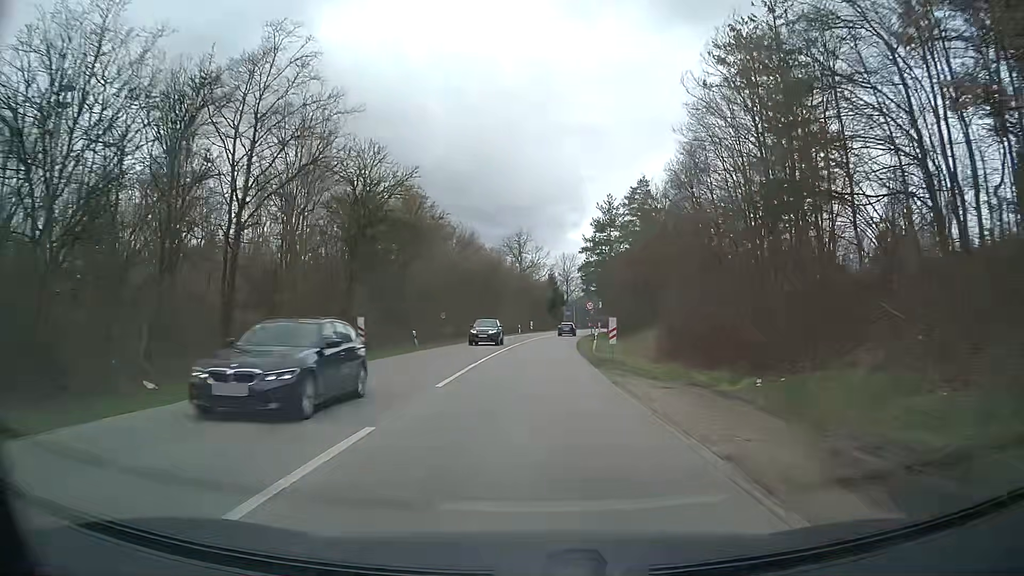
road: tertiary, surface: asphalt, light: Day
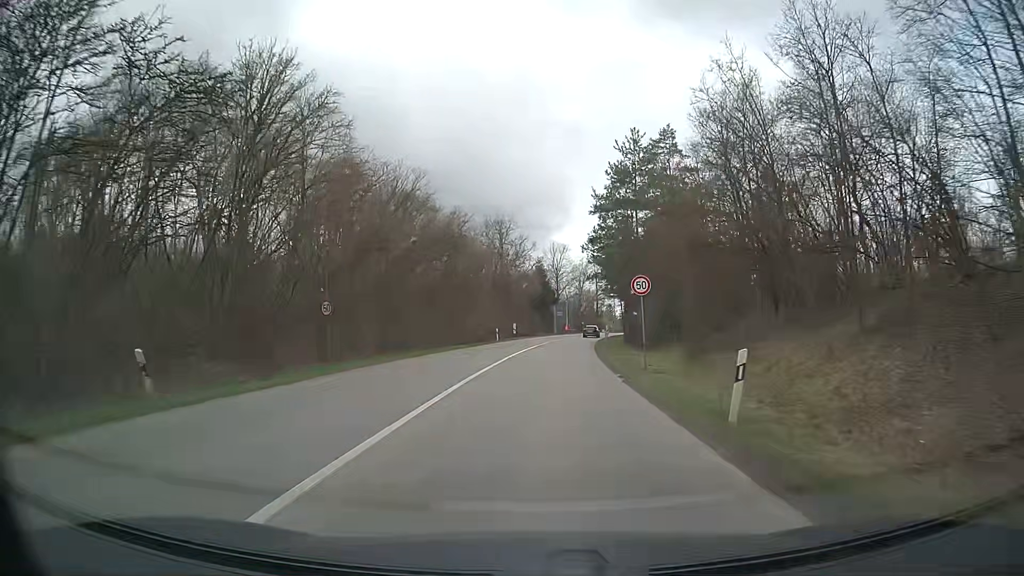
(+0.2, +25.0) m; +1°
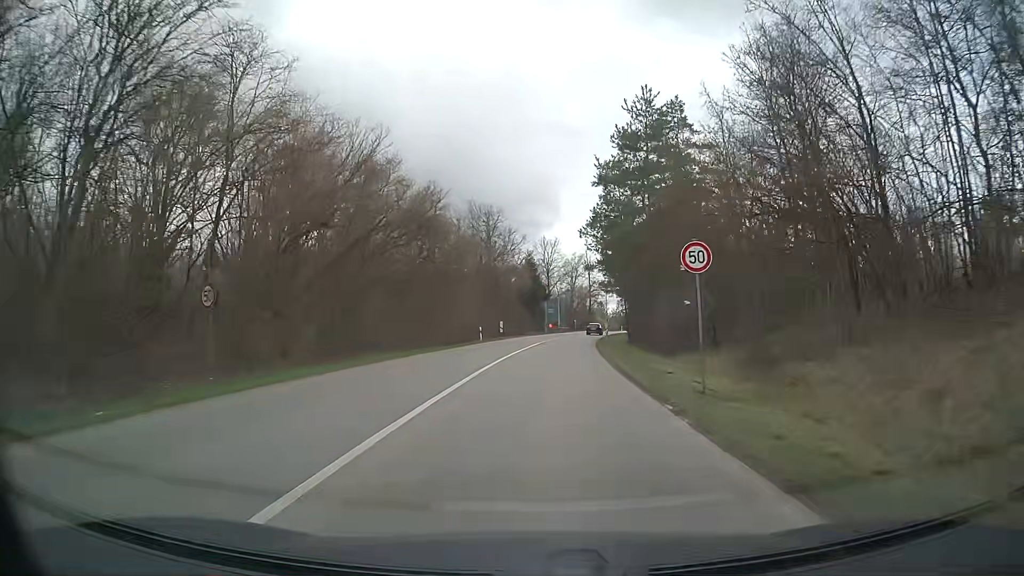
(0.0, +8.1) m; 0°
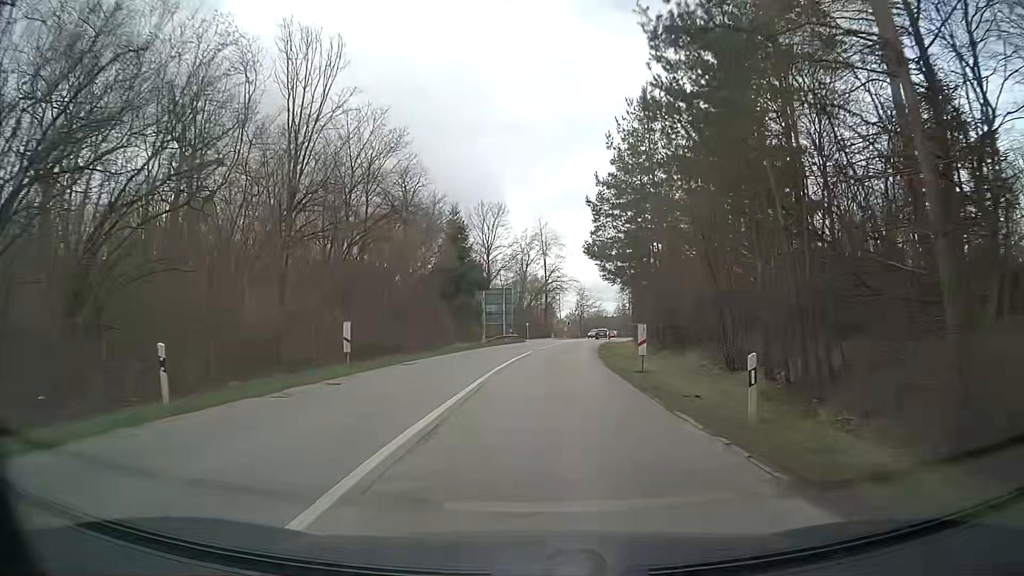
(+1.8, +39.7) m; +5°
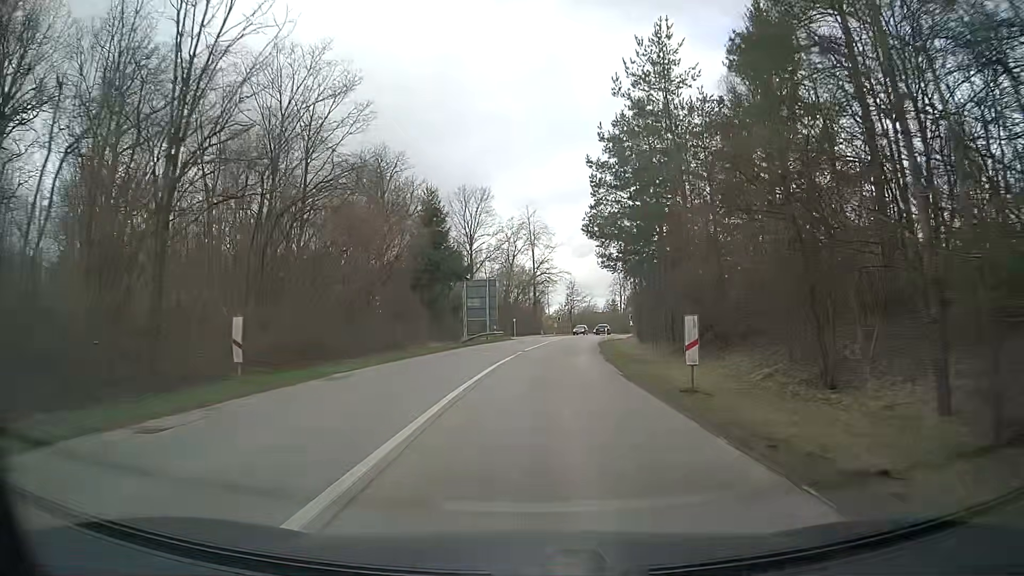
(+0.1, +7.9) m; +1°
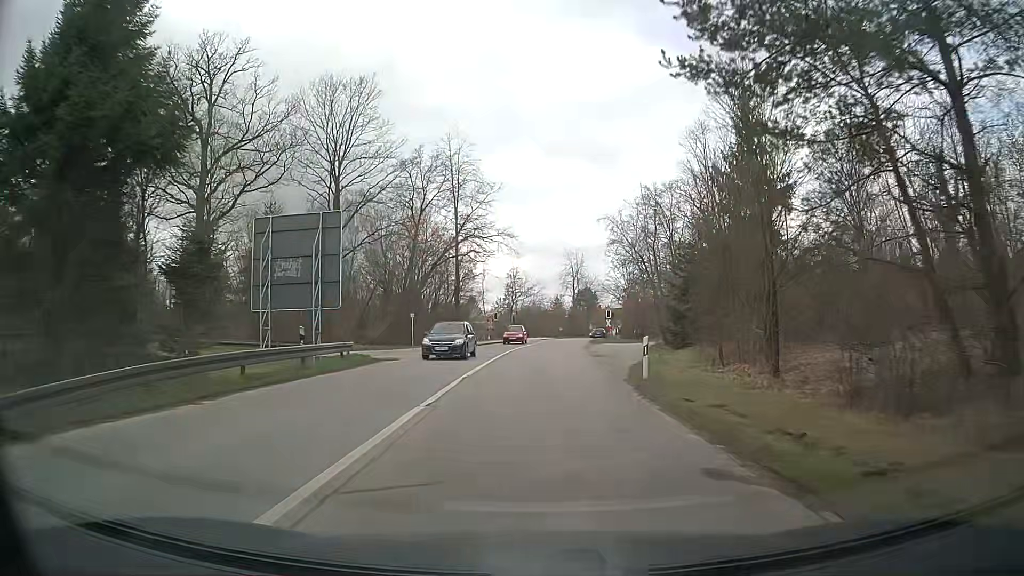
(+2.0, +37.3) m; +5°
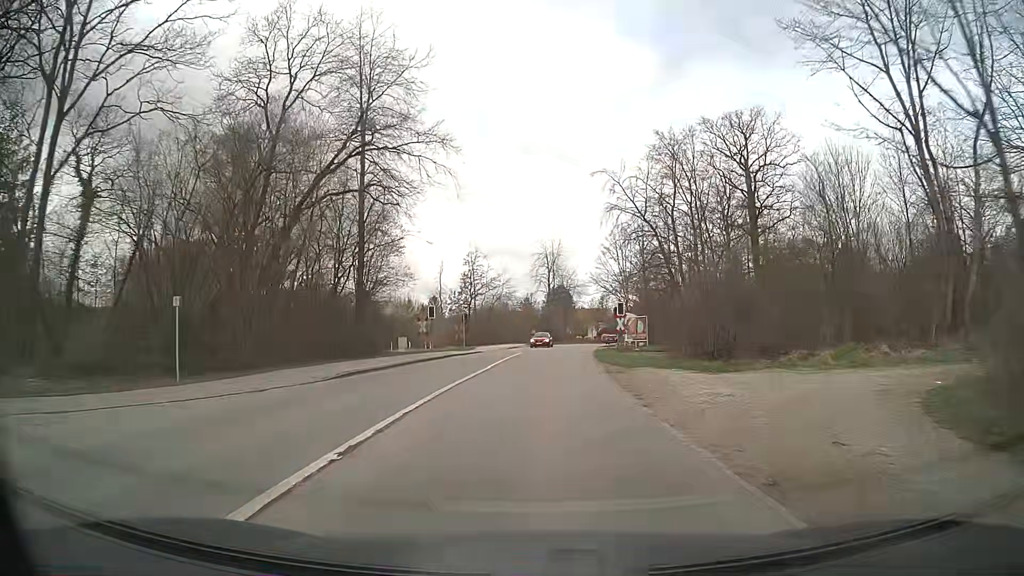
(+0.8, +27.4) m; +3°
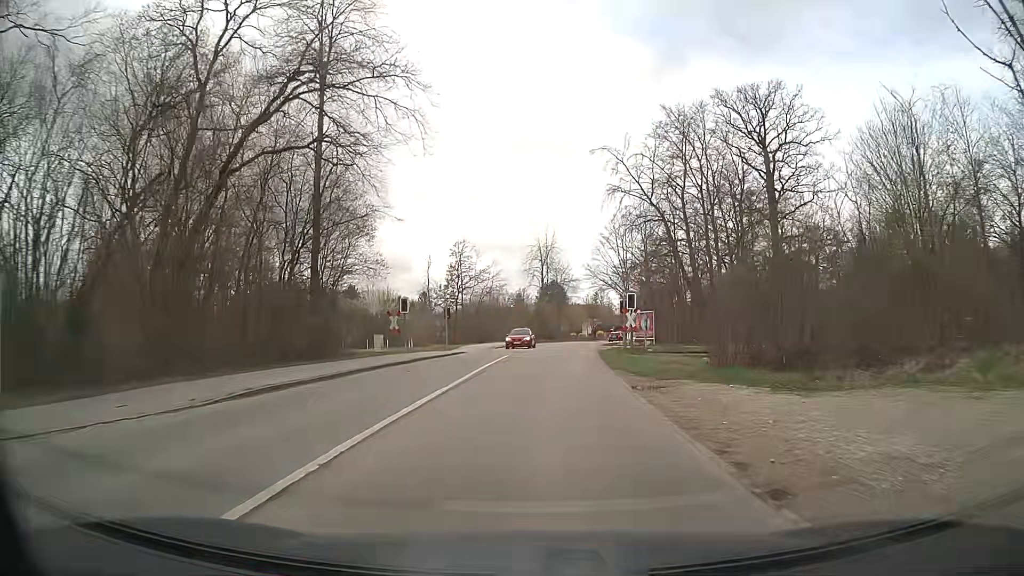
(+0.1, +6.8) m; +1°
(0, +10) (0, +20) (+1, +30) (+2, +40) (+3, +50) (+4, +60) (+5, +70) (+7, +80) (+9, +89) (+11, +99) m
